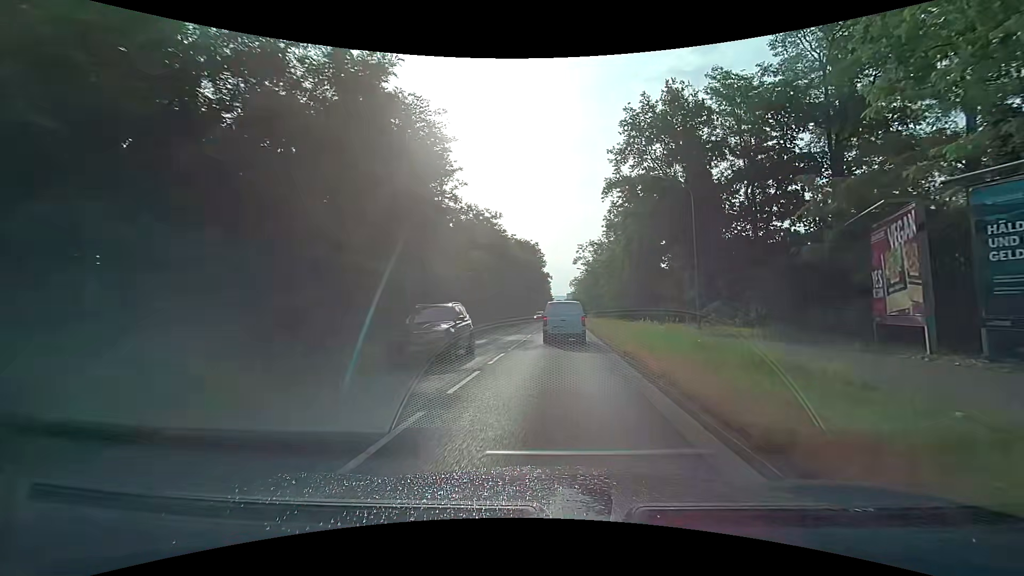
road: secondary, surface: asphalt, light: Day
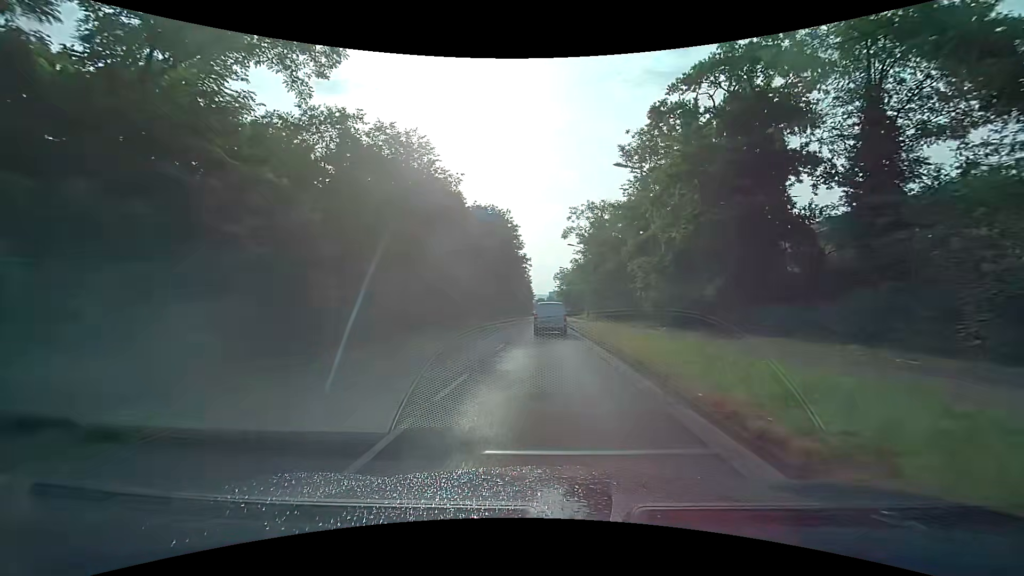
(+1.2, +32.5) m; +3°
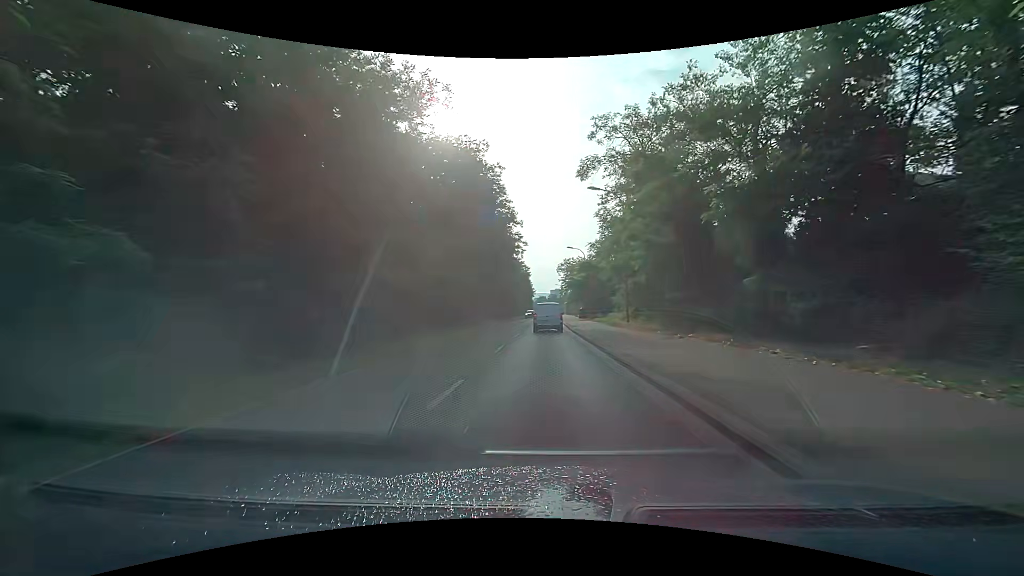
(+0.2, +28.1) m; 0°
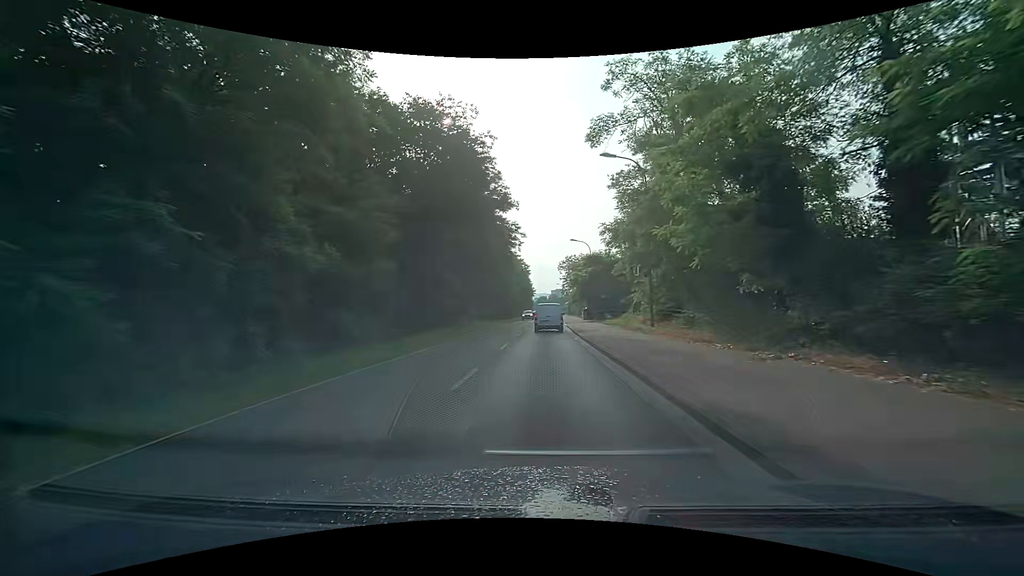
(-0.1, +7.2) m; -1°
